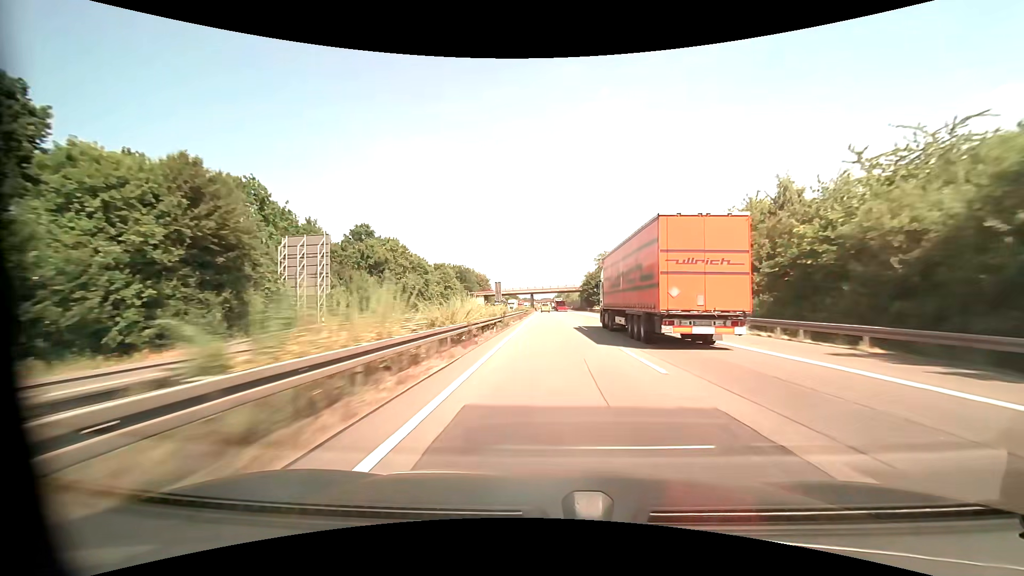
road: motorway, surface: asphalt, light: Day
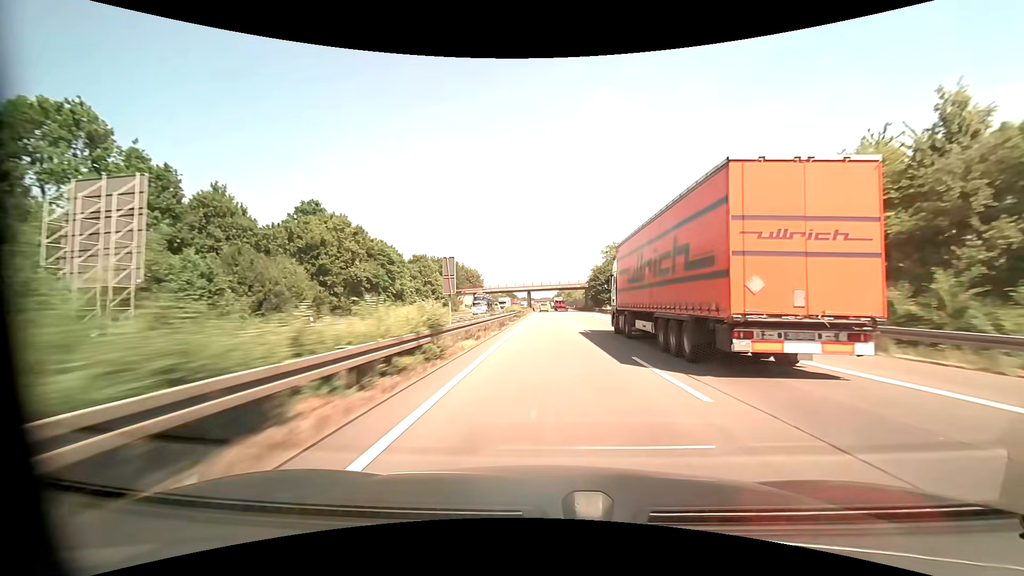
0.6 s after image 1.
(0.0, +20.6) m; 0°
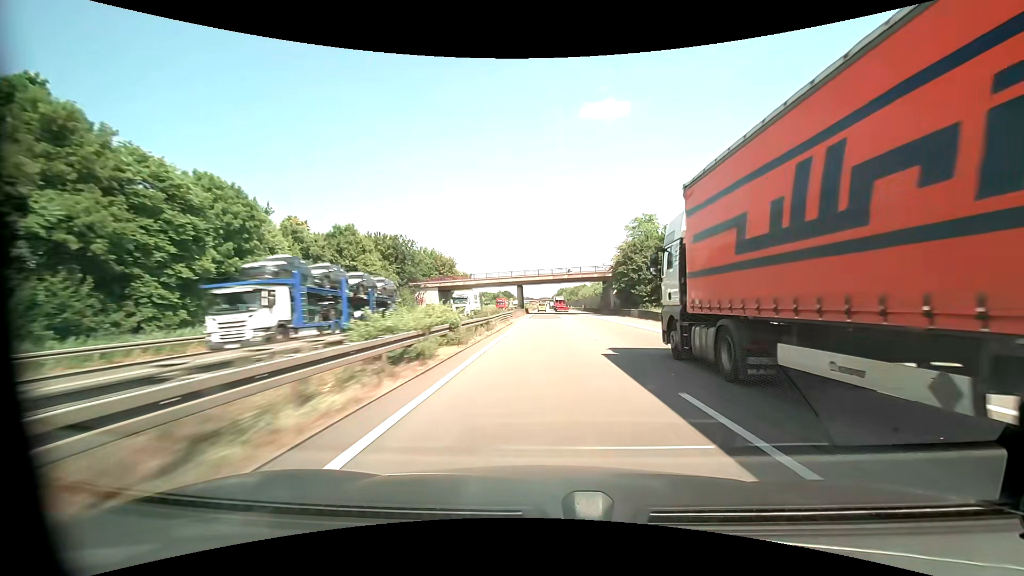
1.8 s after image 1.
(0.0, +41.3) m; 0°
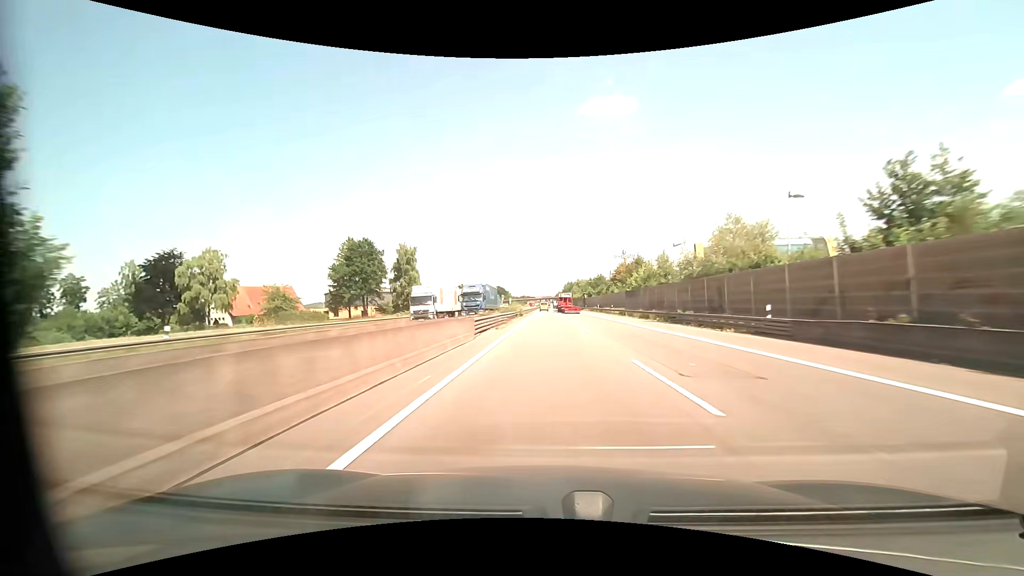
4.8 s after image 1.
(-0.5, +103.2) m; 0°
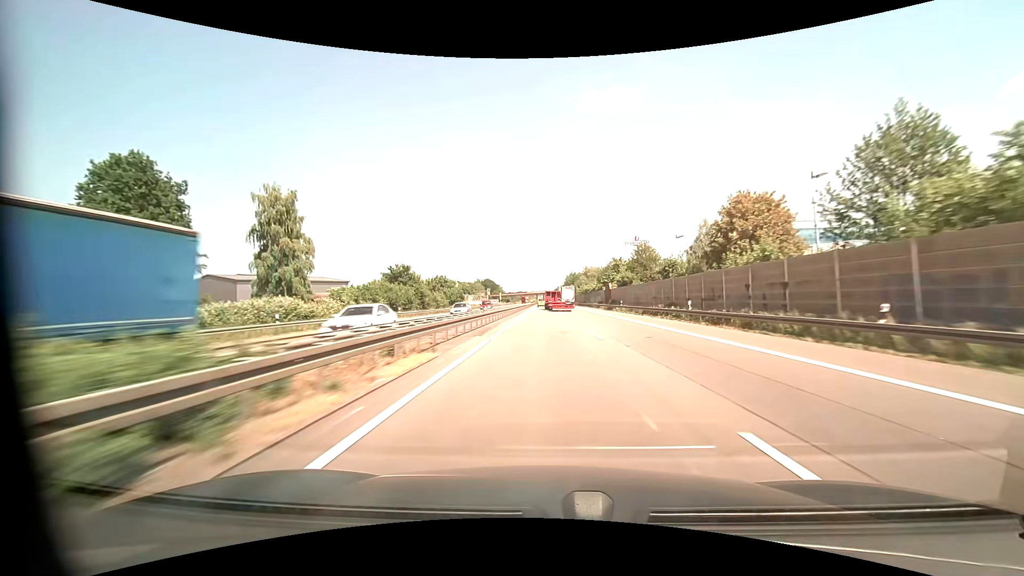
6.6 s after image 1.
(0.0, +60.1) m; 0°
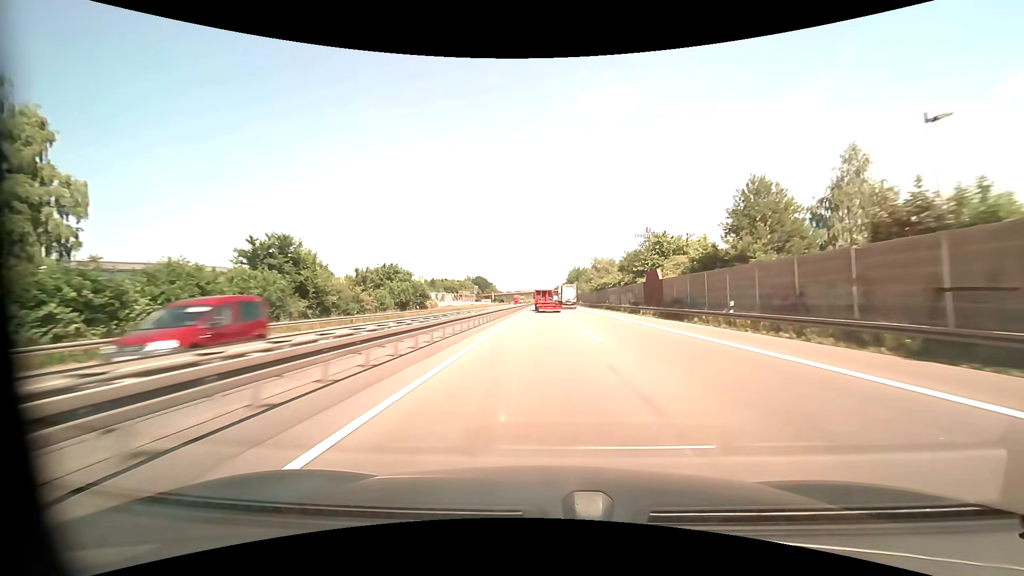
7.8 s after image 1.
(0.0, +37.0) m; 0°
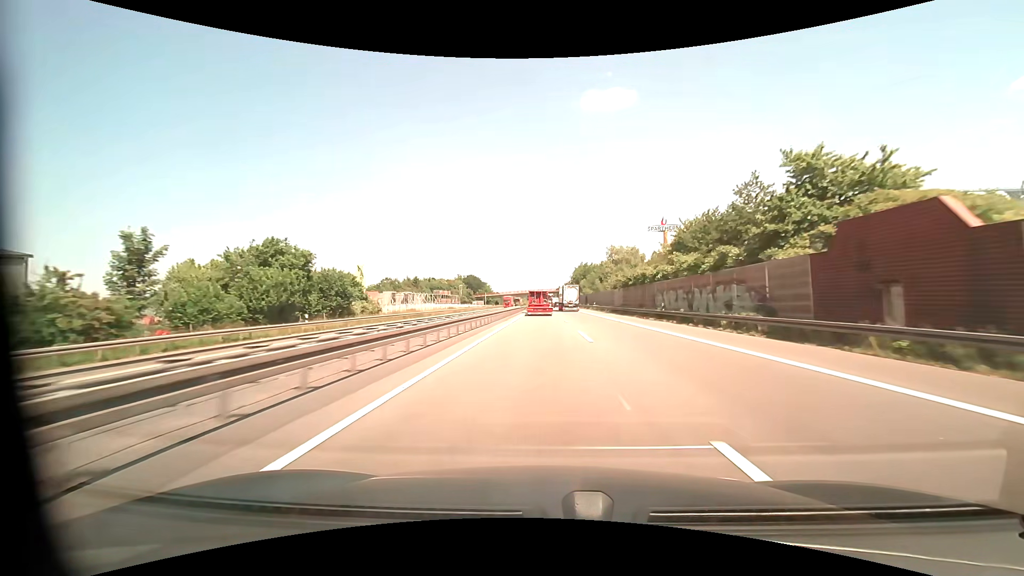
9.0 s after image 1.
(0.0, +34.0) m; 0°
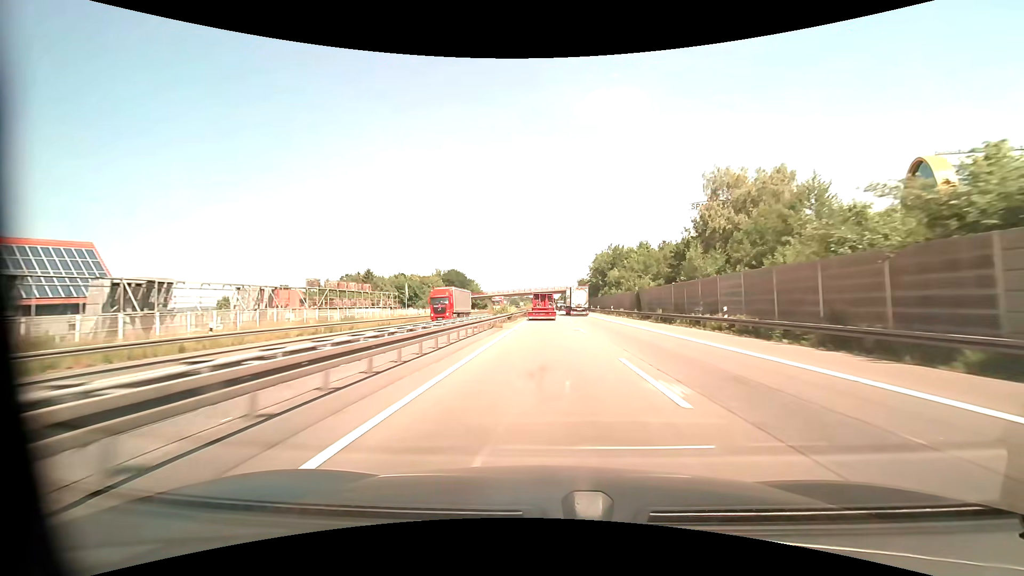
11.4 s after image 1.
(-0.4, +63.8) m; -1°
(0, +10) (0, +20) (0, +30) (0, +40) (0, +50) (0, +60) (0, +70) (0, +80) (0, +90) (0, +100) m
